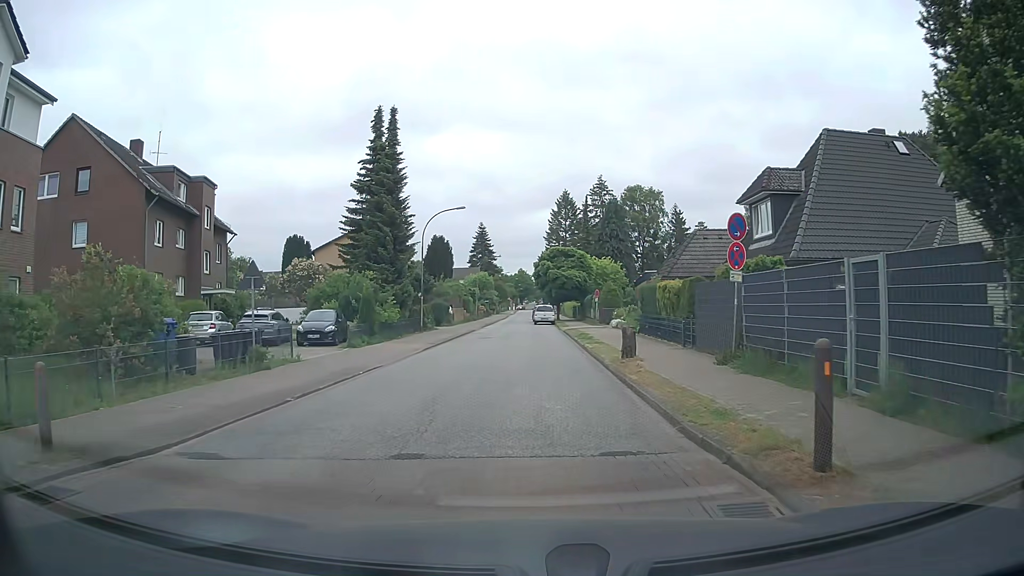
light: Day
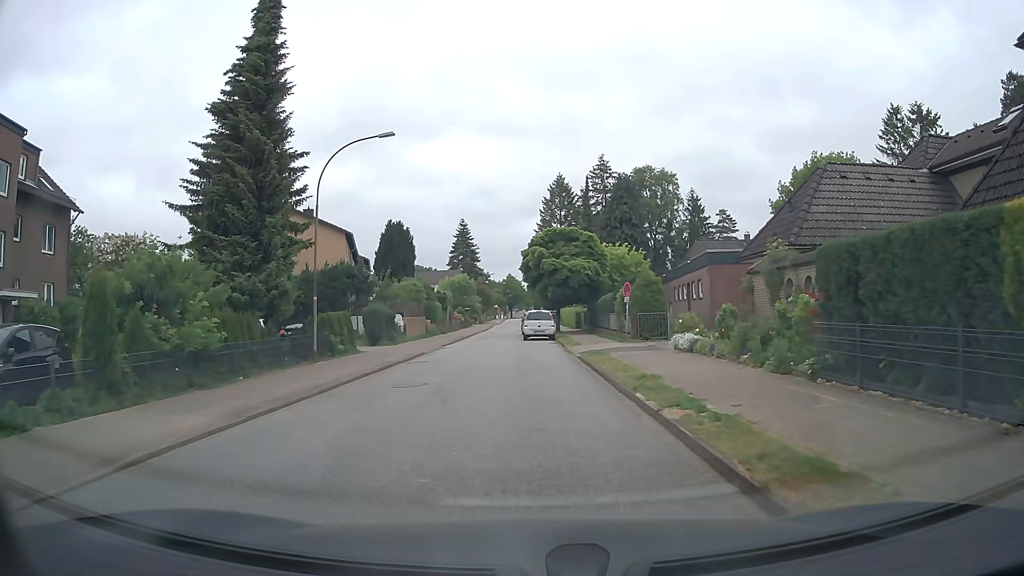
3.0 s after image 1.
(+0.3, +19.6) m; +1°
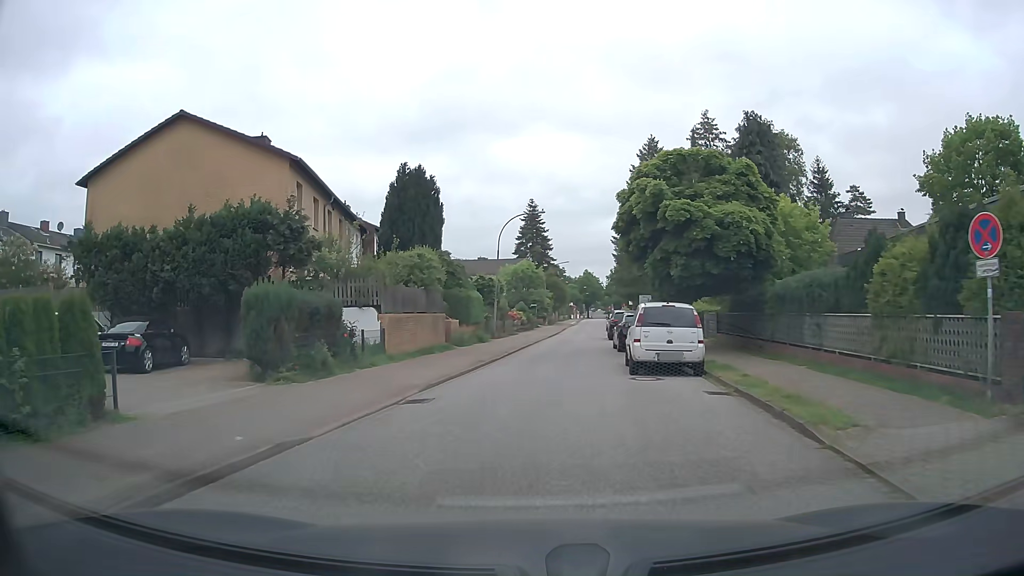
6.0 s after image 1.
(-0.7, +21.2) m; -7°
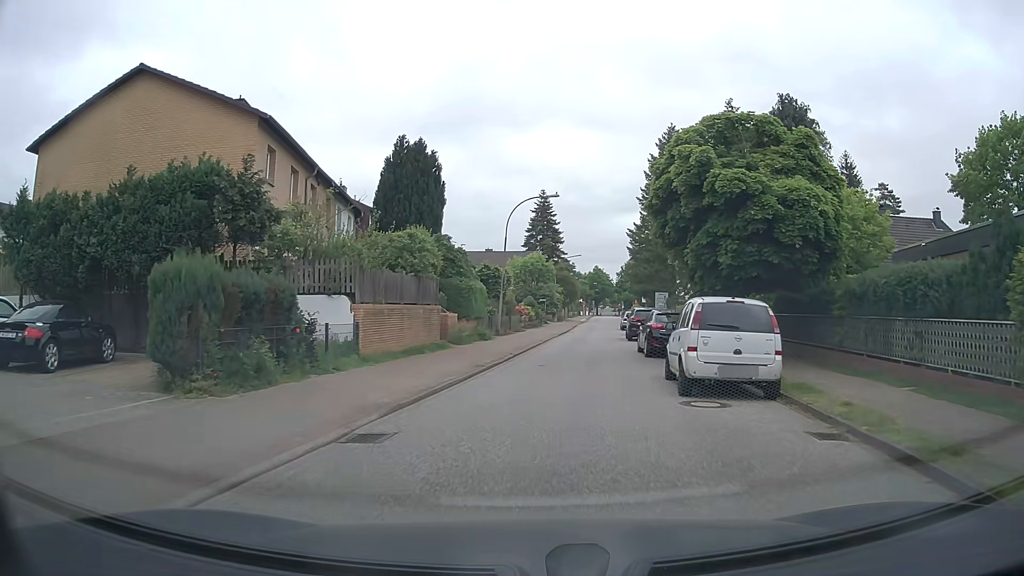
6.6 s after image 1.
(-0.1, +4.3) m; -1°
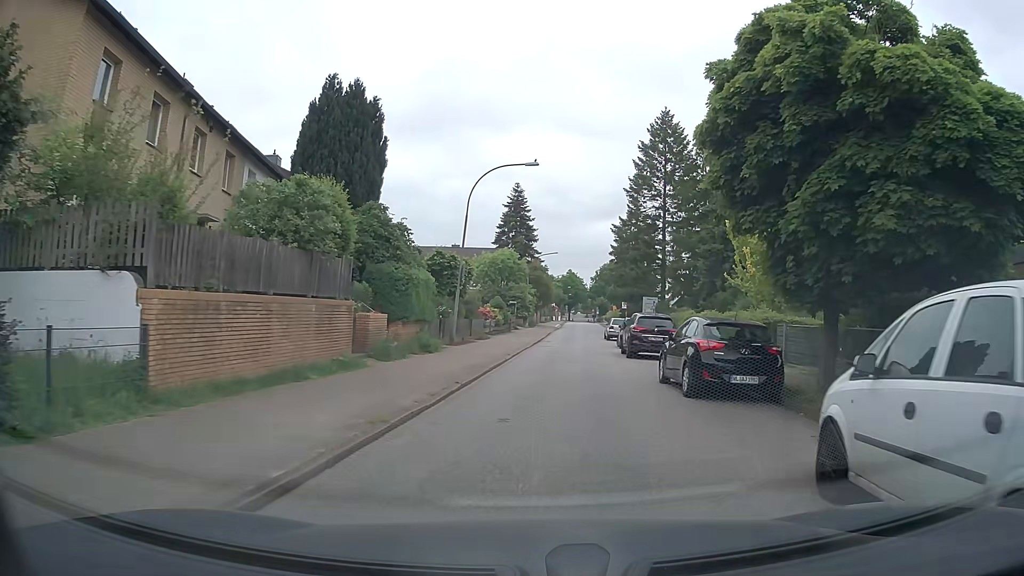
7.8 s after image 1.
(+0.2, +8.8) m; +2°
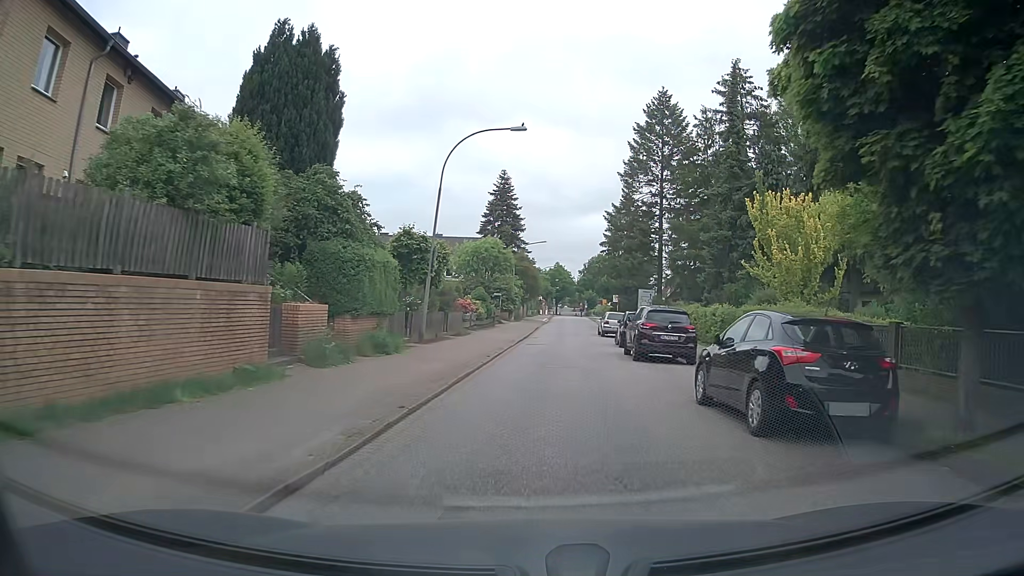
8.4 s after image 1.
(+0.1, +4.5) m; +1°
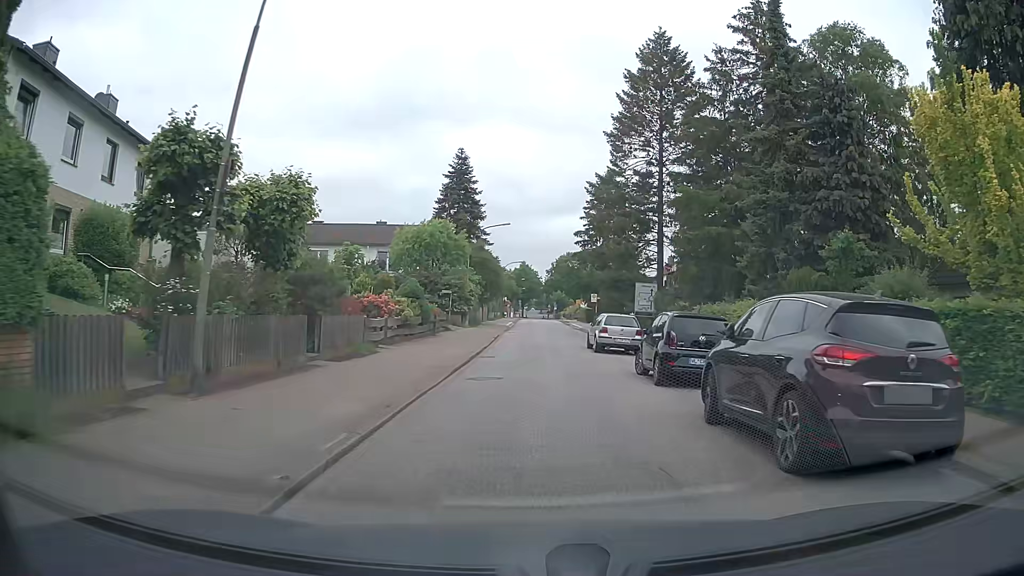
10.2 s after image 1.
(+0.4, +14.0) m; +4°
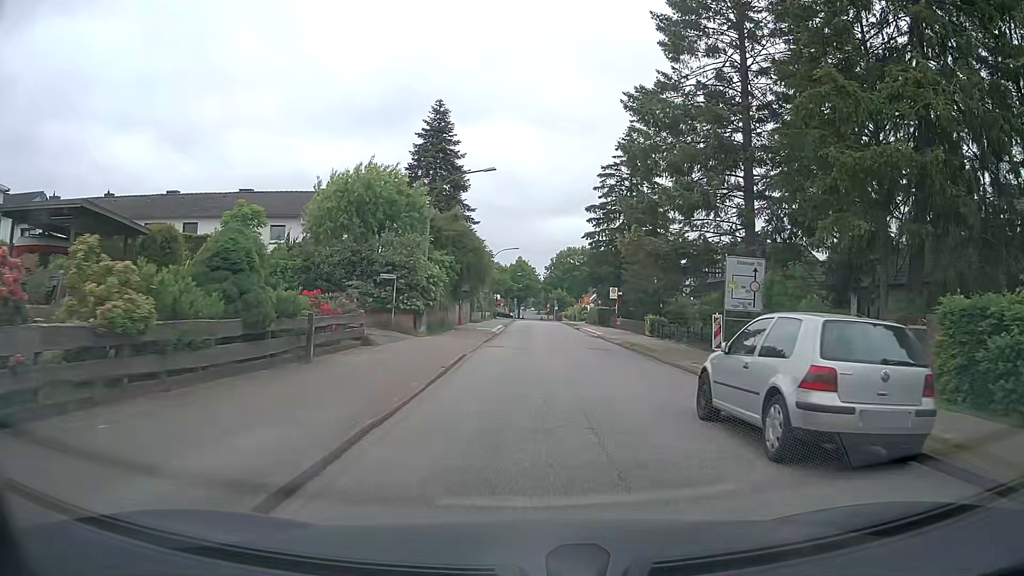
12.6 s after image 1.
(-0.1, +18.4) m; 0°
